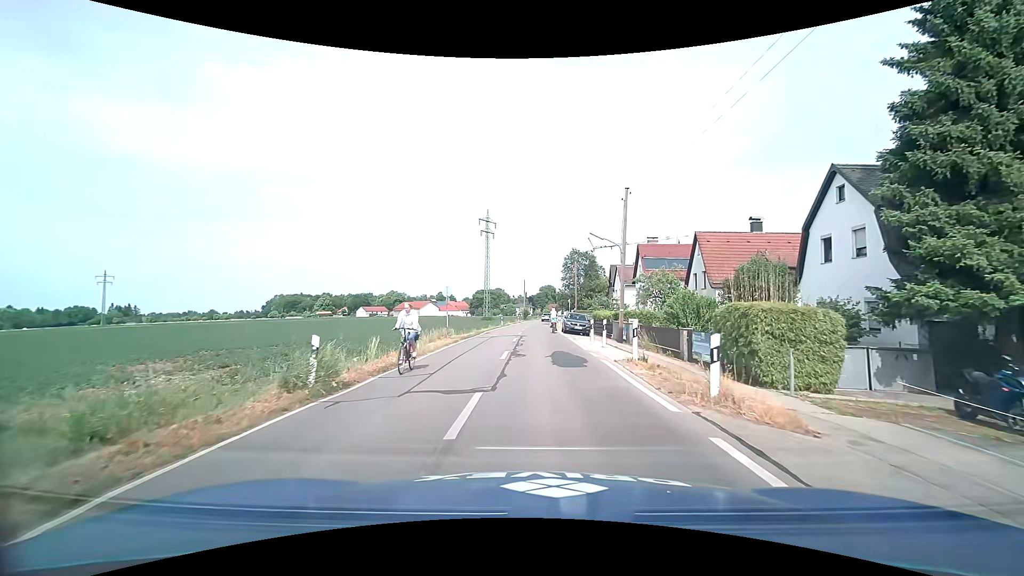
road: tertiary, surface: asphalt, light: Day
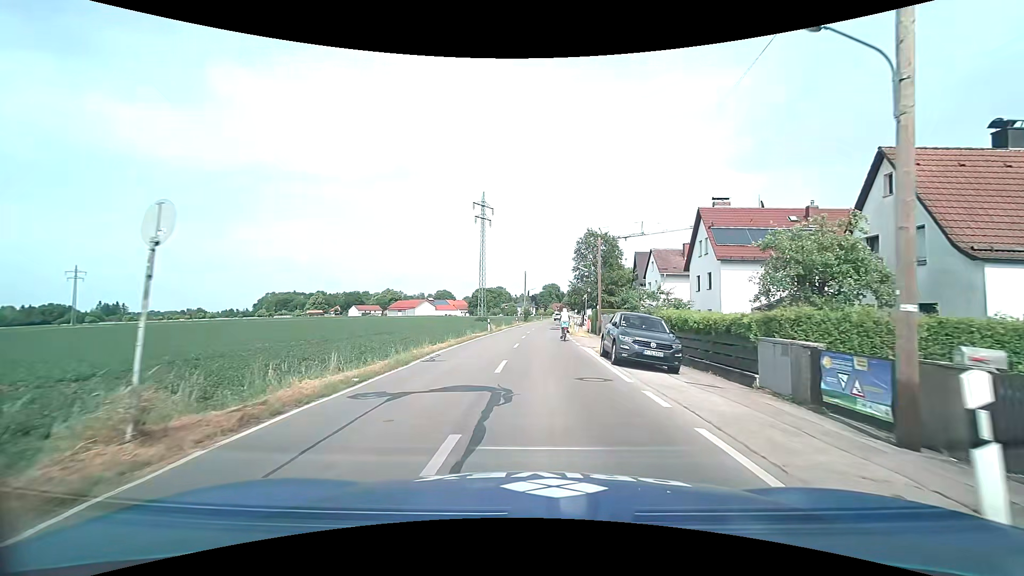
(+0.2, +21.0) m; 0°
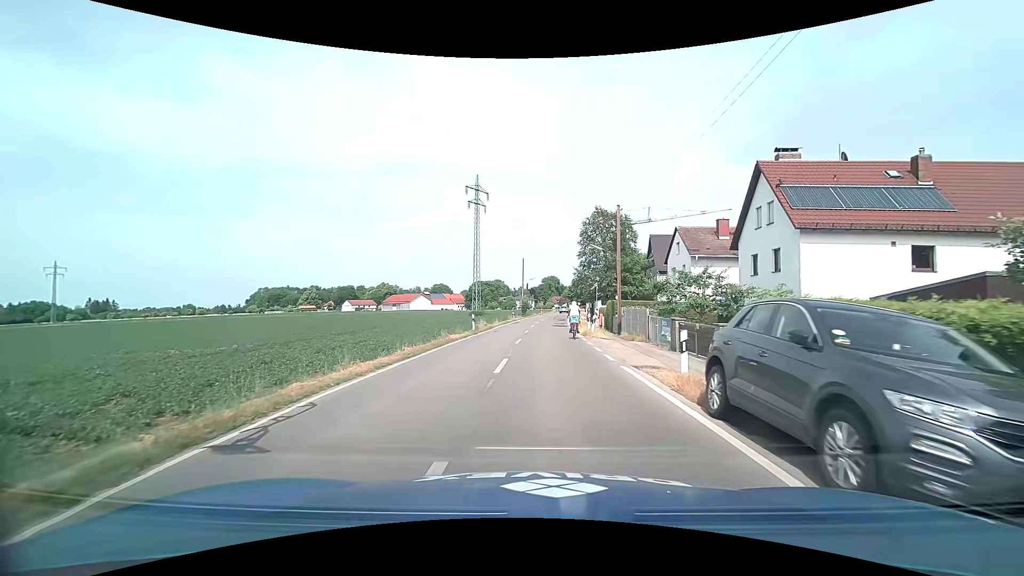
(0.0, +10.3) m; +1°
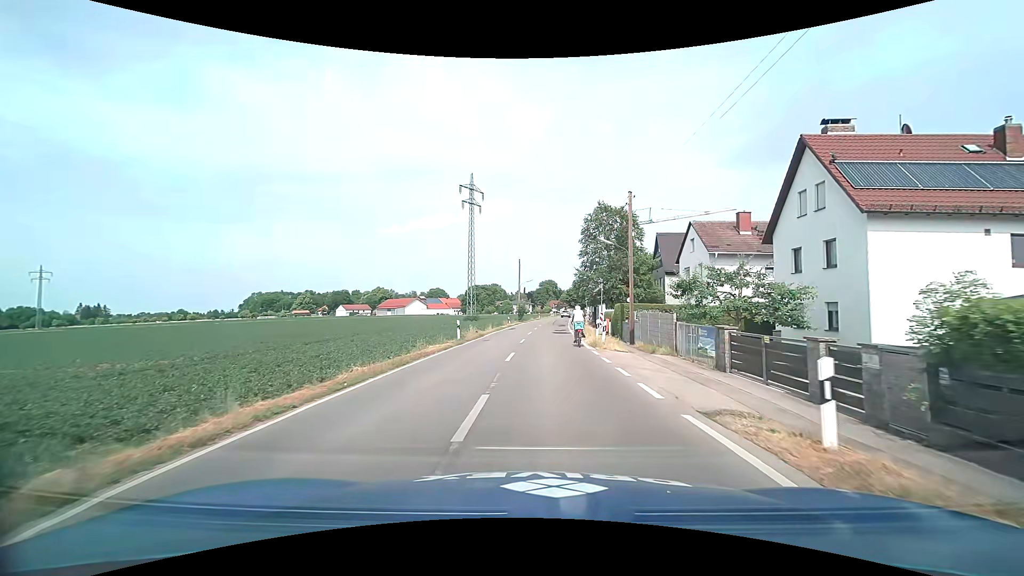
(-0.1, +5.1) m; -1°
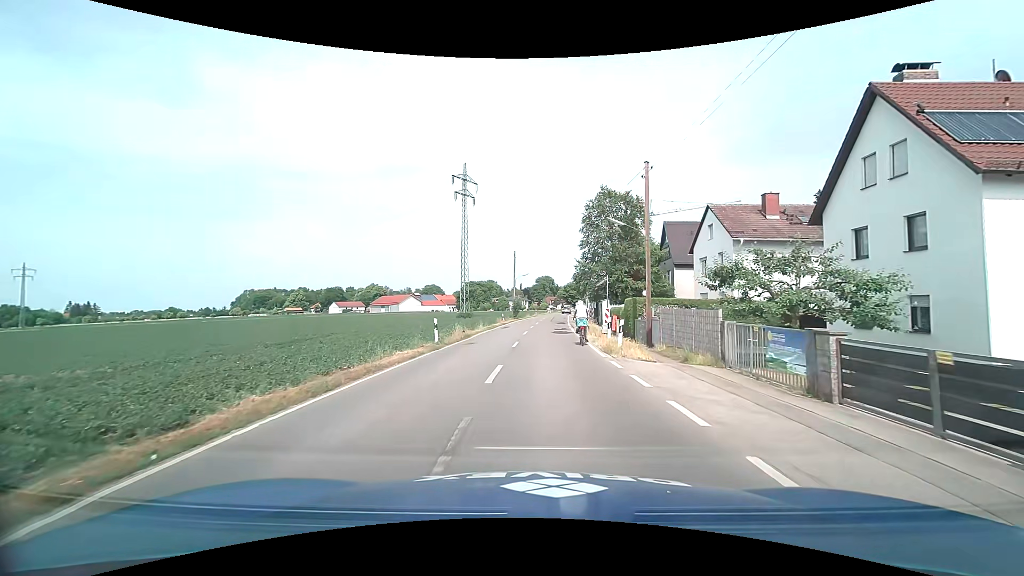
(0.0, +5.1) m; 0°
